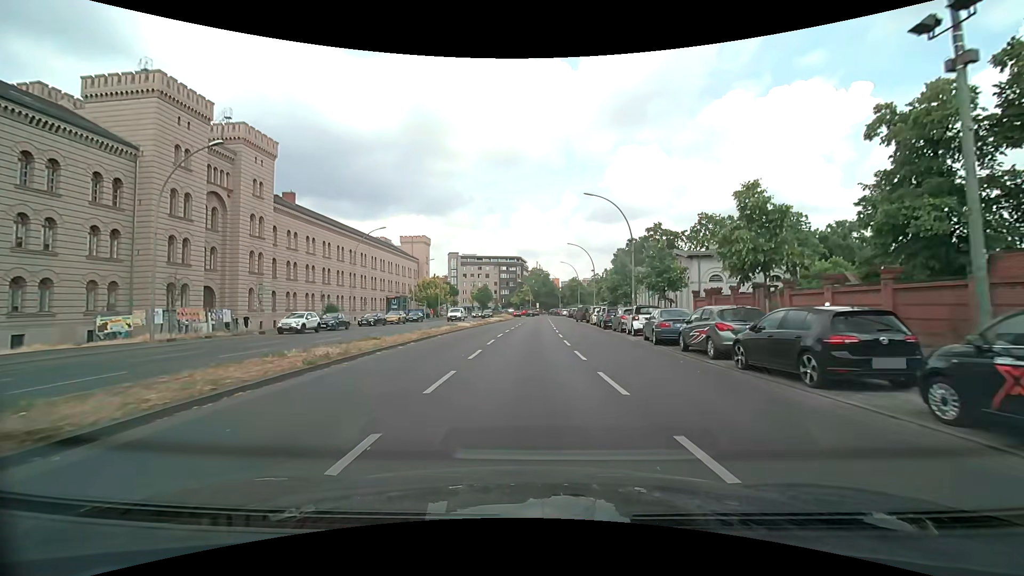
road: primary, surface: asphalt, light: Day
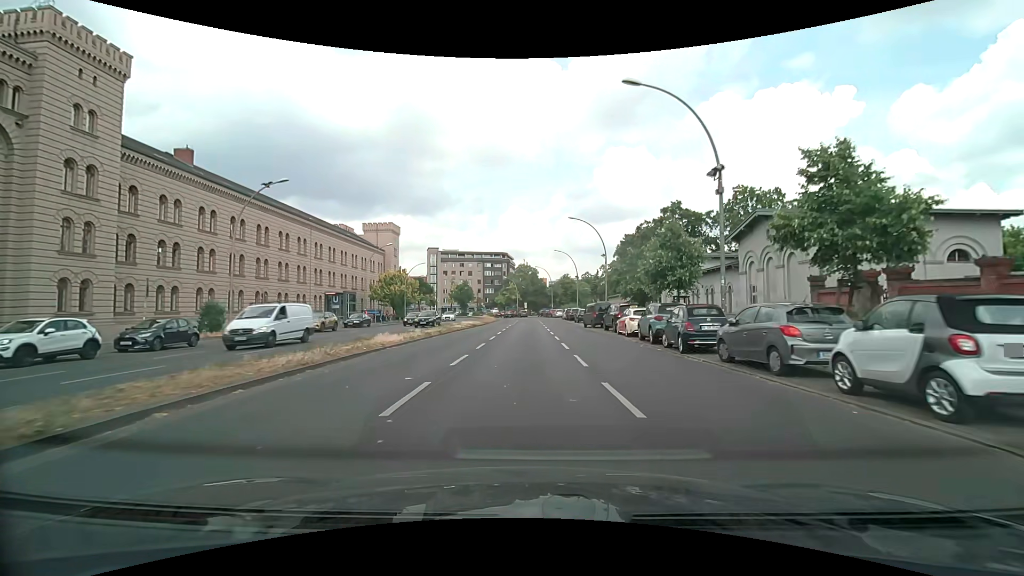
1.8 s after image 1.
(+0.4, +19.1) m; +2°
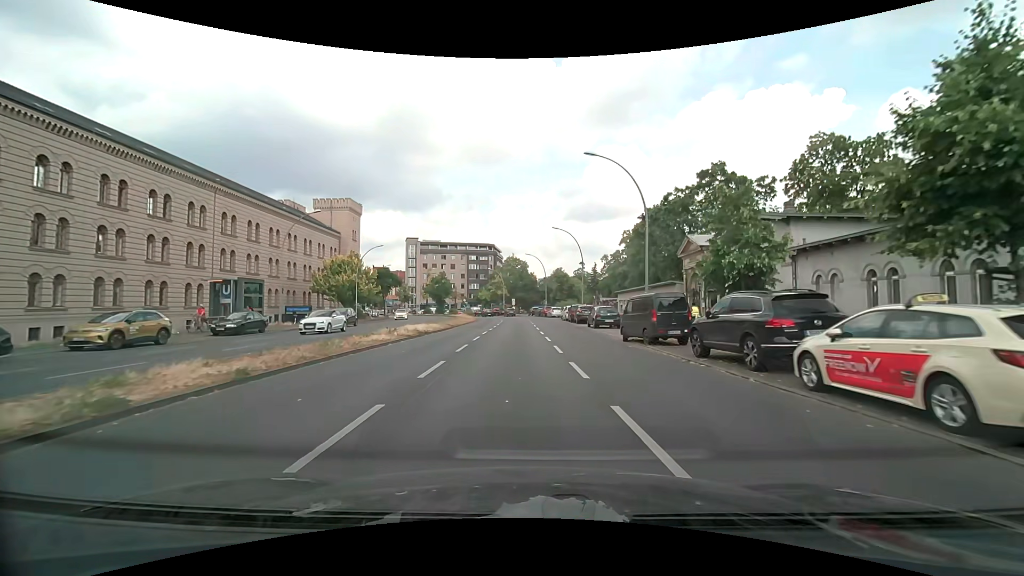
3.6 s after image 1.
(+0.2, +19.4) m; +1°
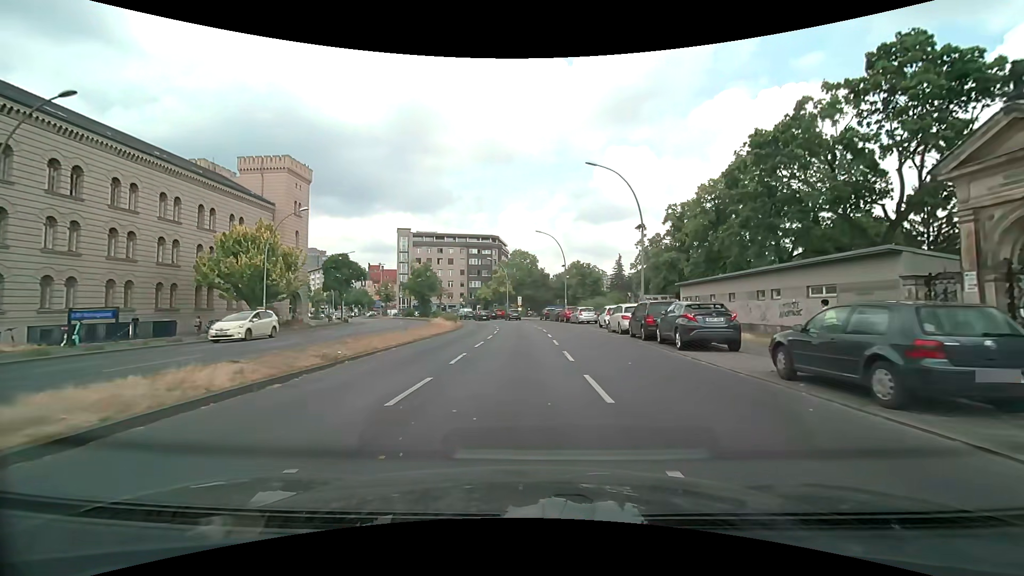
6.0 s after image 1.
(0.0, +25.4) m; -1°
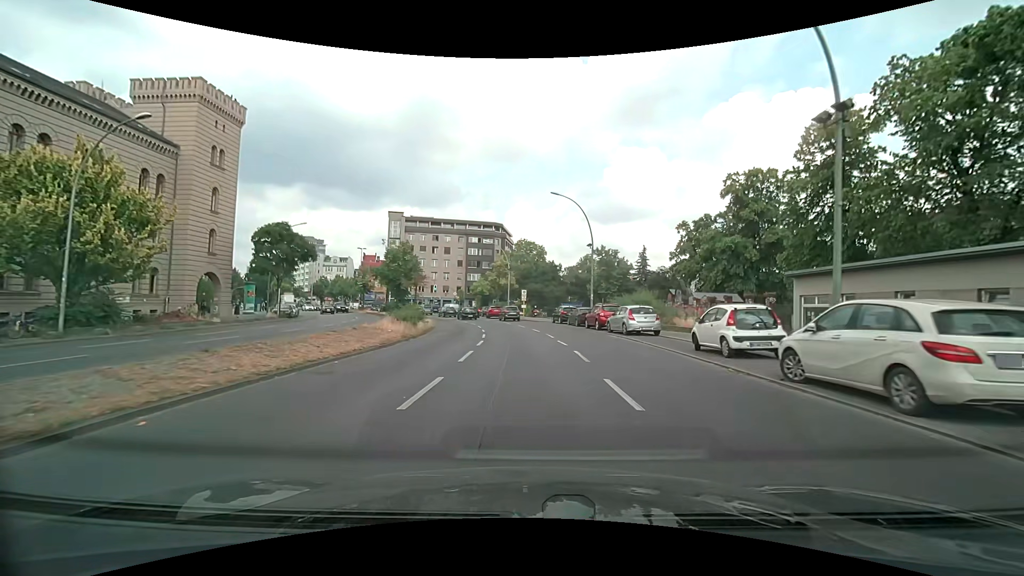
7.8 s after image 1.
(-0.1, +18.5) m; -1°
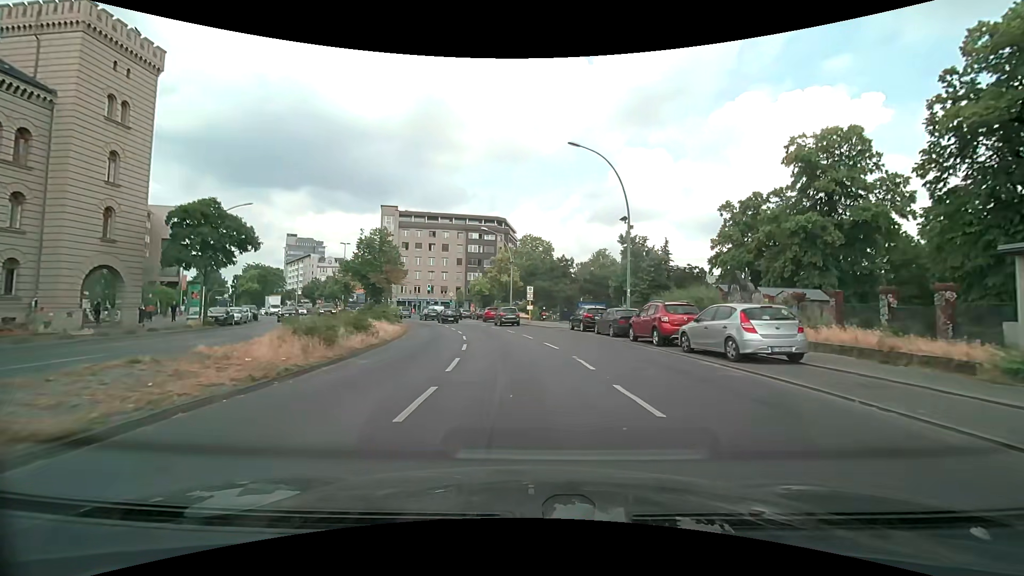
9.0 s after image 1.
(+0.1, +12.1) m; 0°
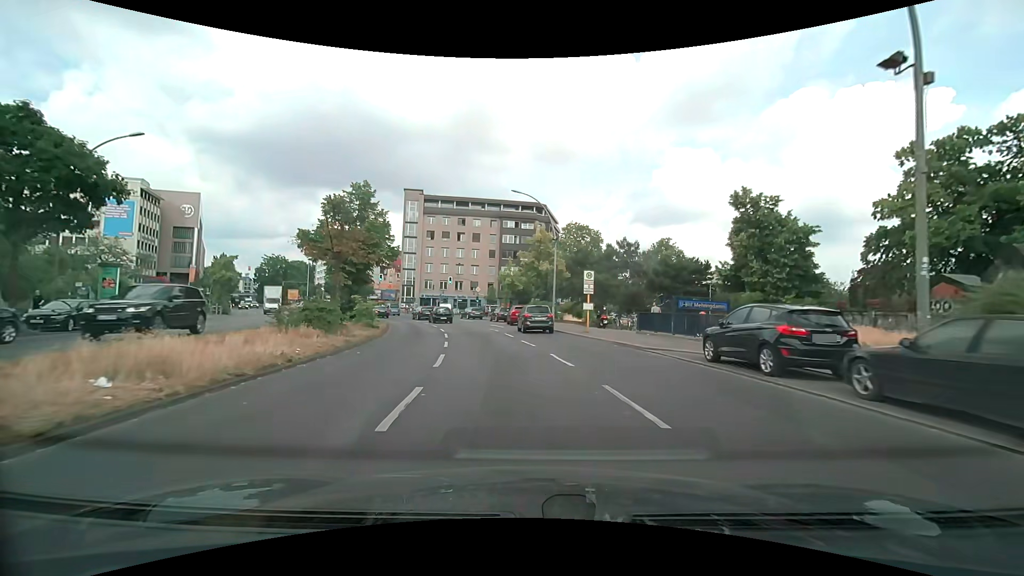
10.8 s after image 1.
(-0.6, +17.8) m; -4°
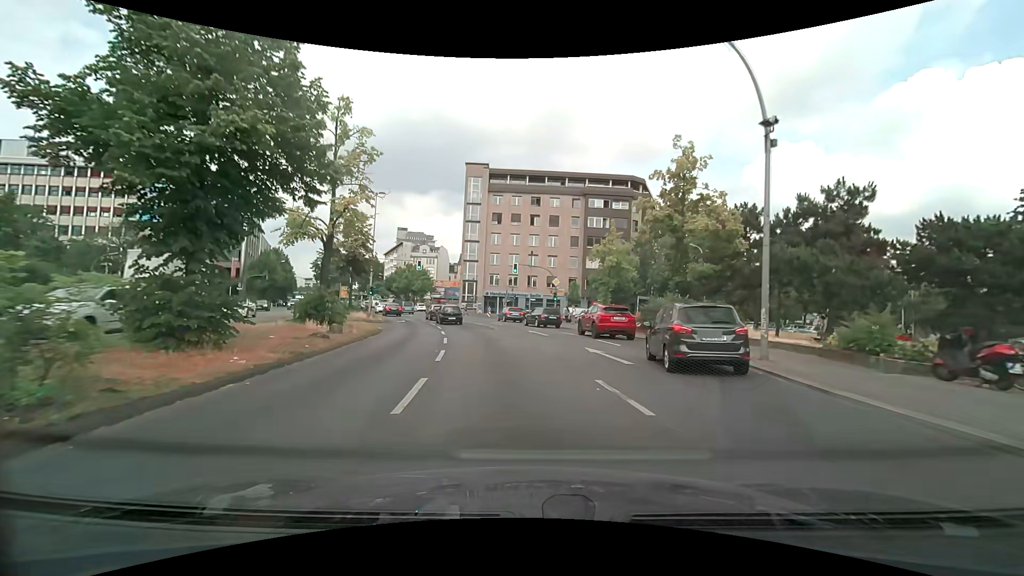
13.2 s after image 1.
(-2.1, +23.2) m; -10°
(0, +10) (-1, +20) (-3, +30) (-5, +40) (-8, +49) (-11, +59) (-15, +68) (-18, +77) (-22, +87) (-26, +96) m
